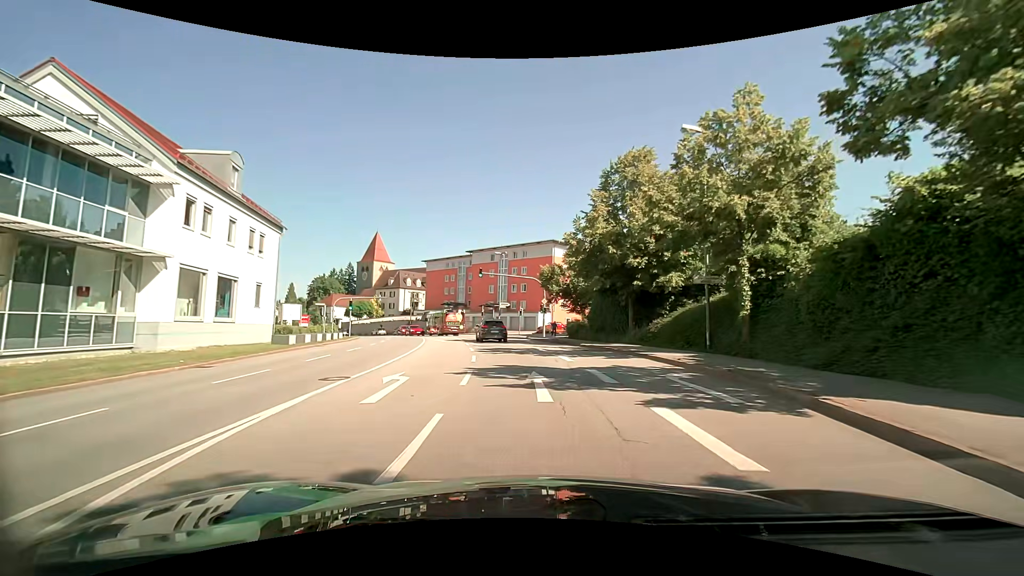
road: tertiary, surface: asphalt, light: Day
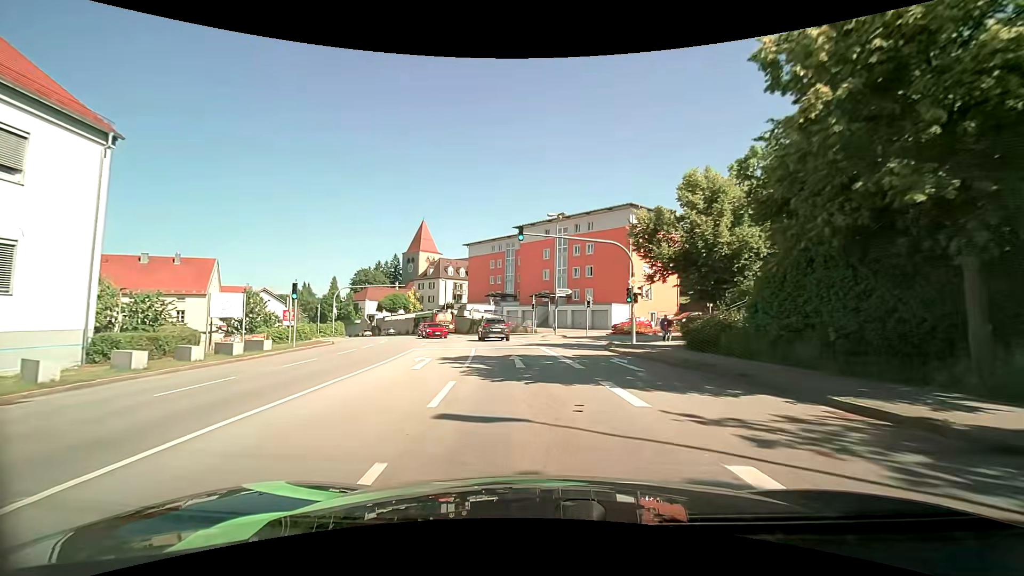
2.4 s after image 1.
(-0.9, +20.8) m; -6°
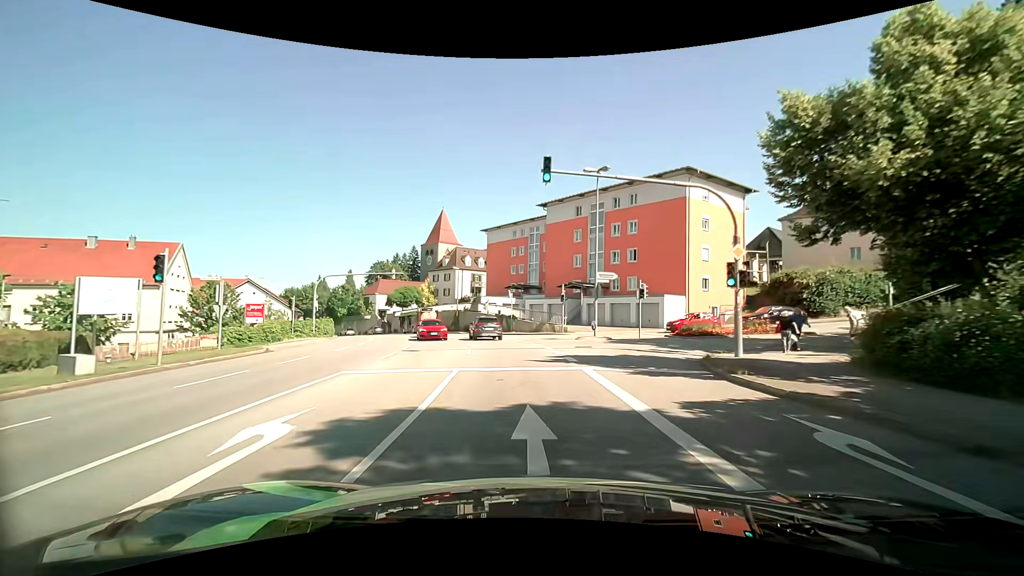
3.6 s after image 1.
(-0.3, +11.4) m; -3°
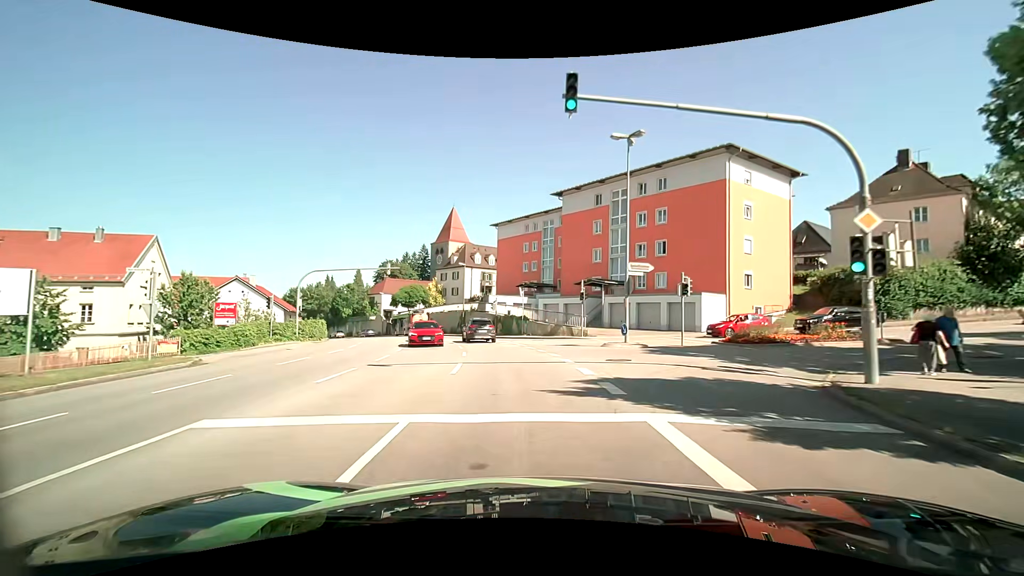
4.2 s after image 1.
(-0.1, +5.8) m; -2°
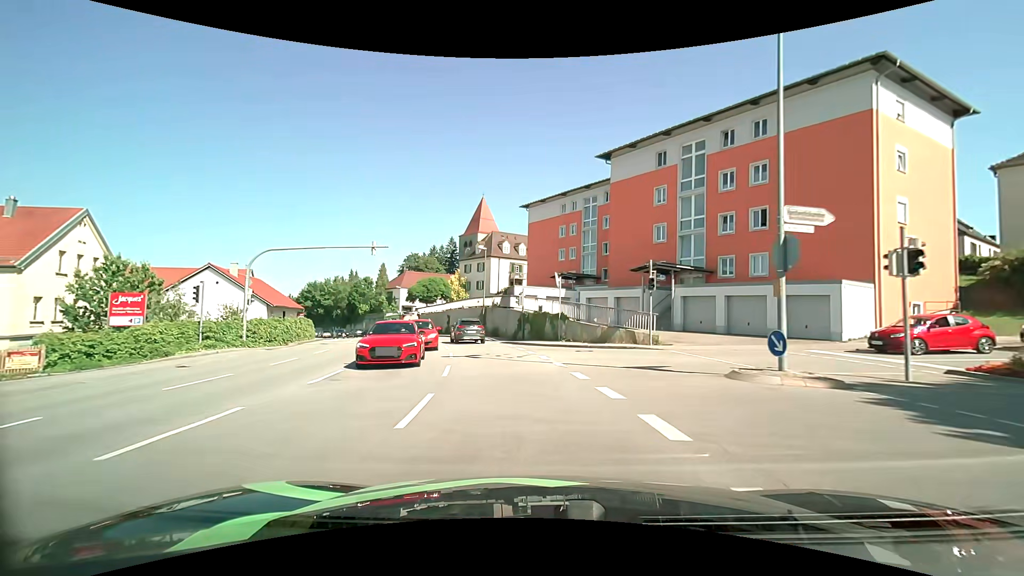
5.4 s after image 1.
(-0.3, +11.9) m; -4°
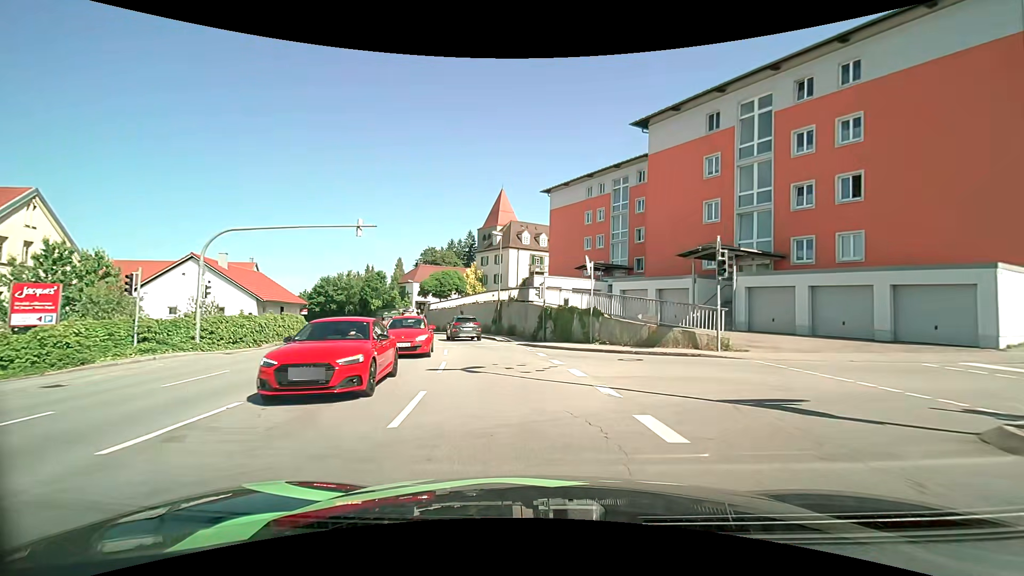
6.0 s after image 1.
(-0.1, +6.0) m; -2°
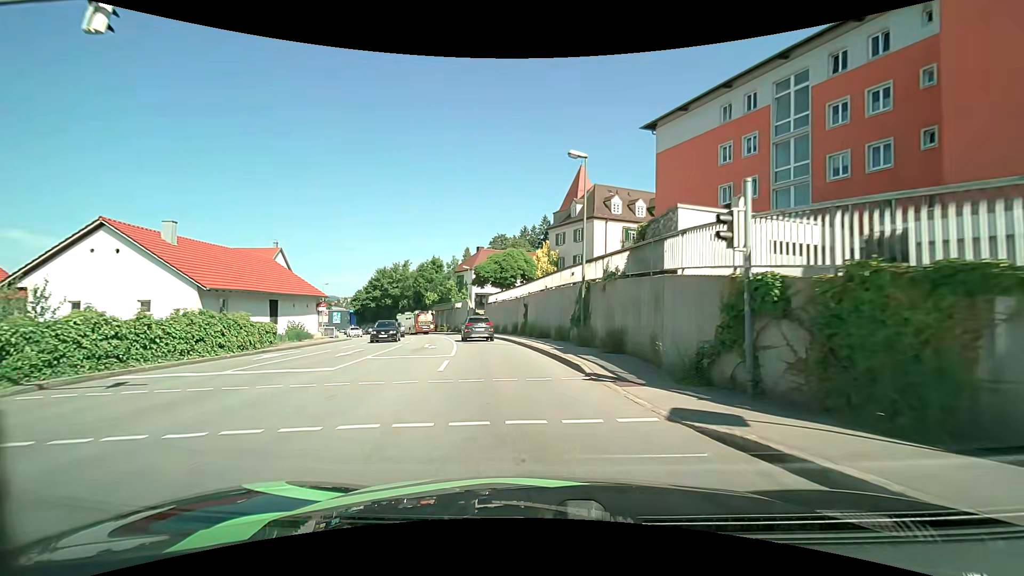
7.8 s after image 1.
(-1.4, +18.2) m; -9°
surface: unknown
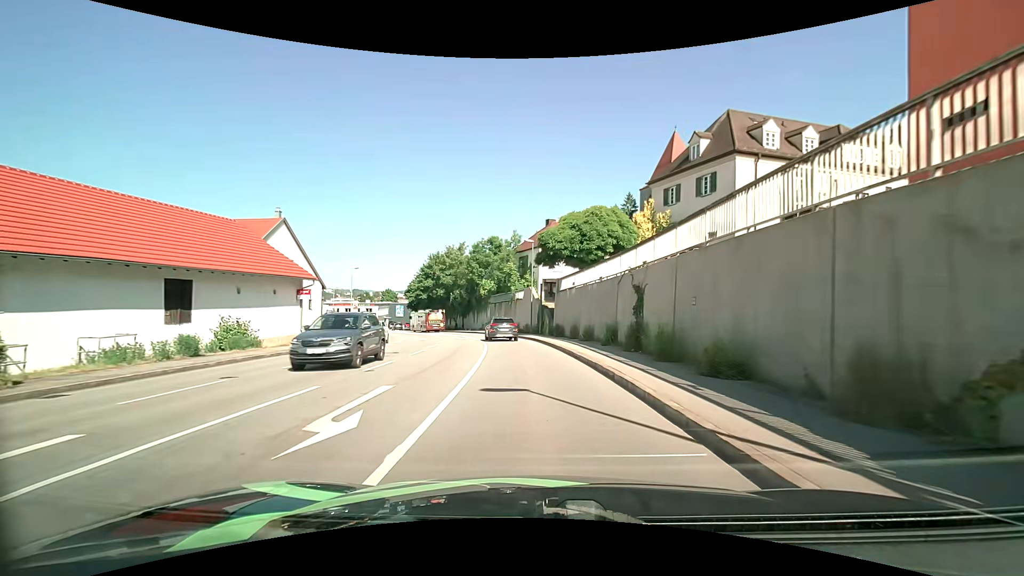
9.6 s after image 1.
(-1.5, +18.4) m; -8°
(0, +10) (-1, +20) (-2, +30) (-4, +40) (-7, +49) (-10, +59) (-15, +67) (-20, +76) (-25, +85) (-29, +94) m
